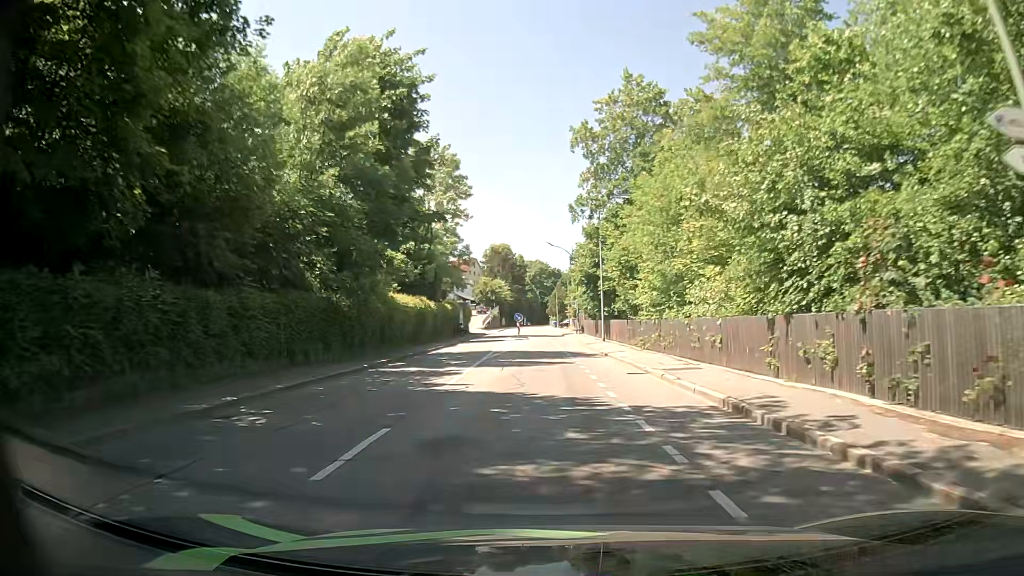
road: tertiary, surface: asphalt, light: Day
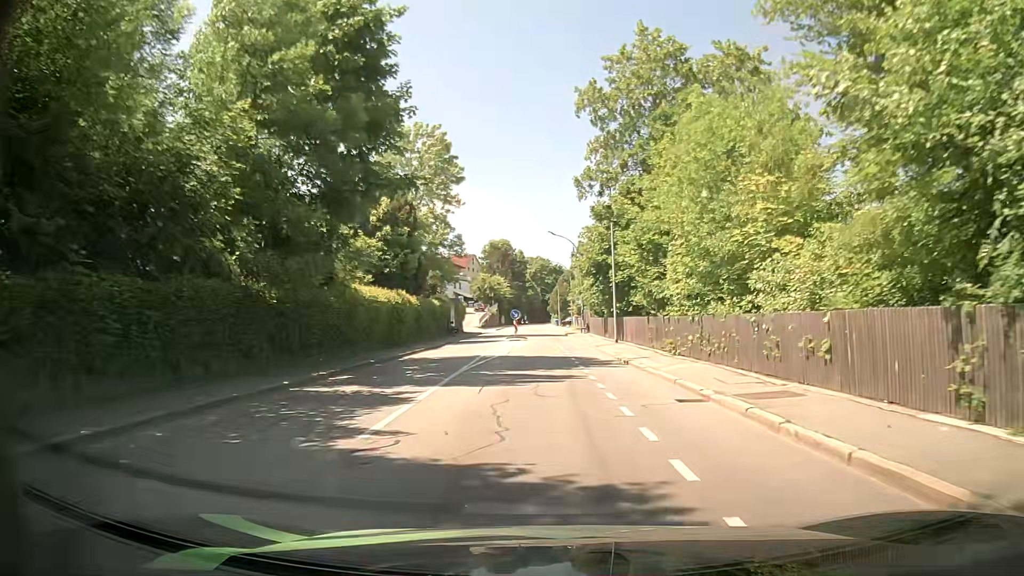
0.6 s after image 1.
(0.0, +6.8) m; 0°
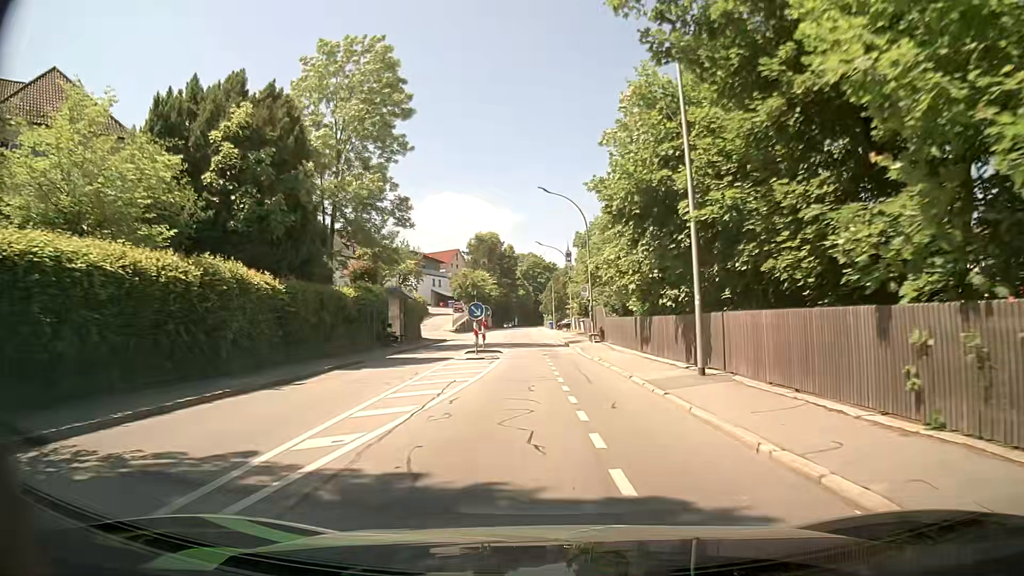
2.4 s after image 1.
(0.0, +20.5) m; 0°
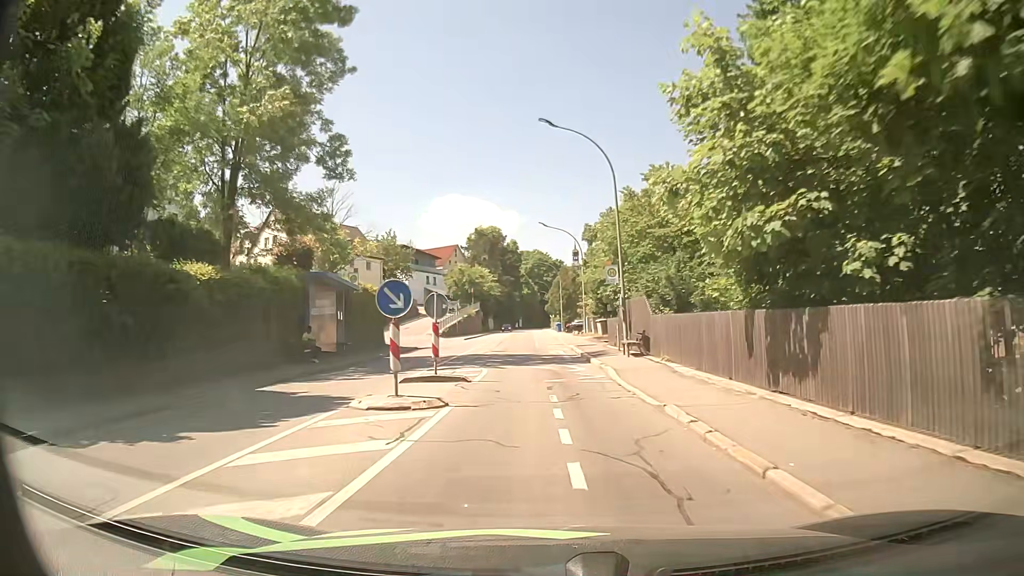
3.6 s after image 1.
(0.0, +13.7) m; 0°
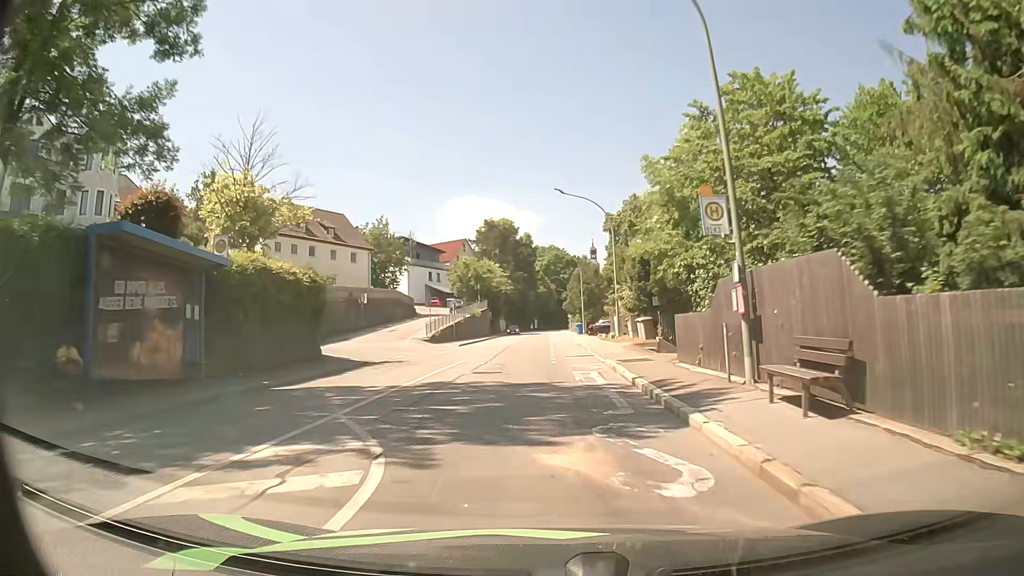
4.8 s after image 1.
(-0.3, +13.7) m; -3°
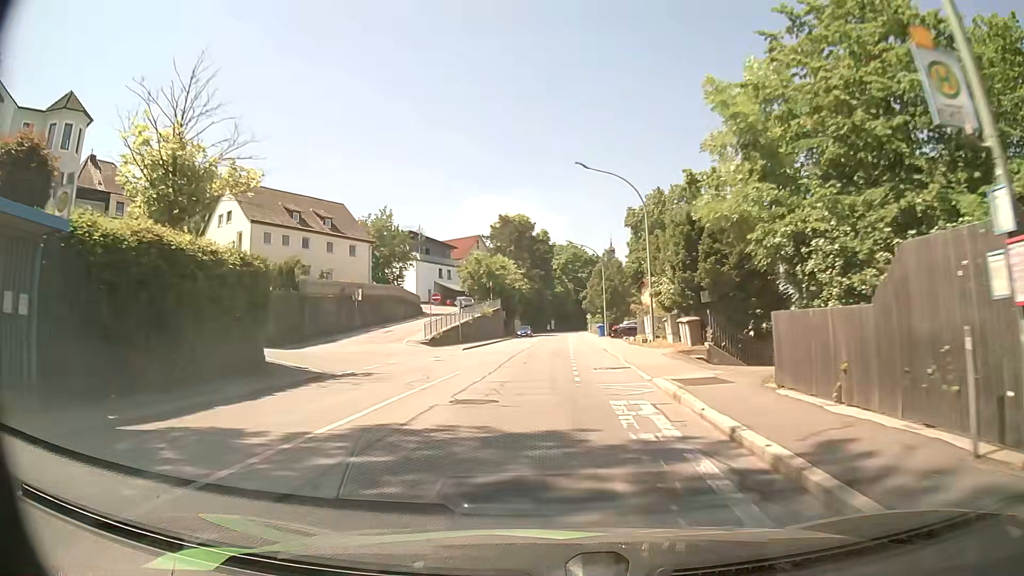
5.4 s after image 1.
(0.0, +6.9) m; -1°
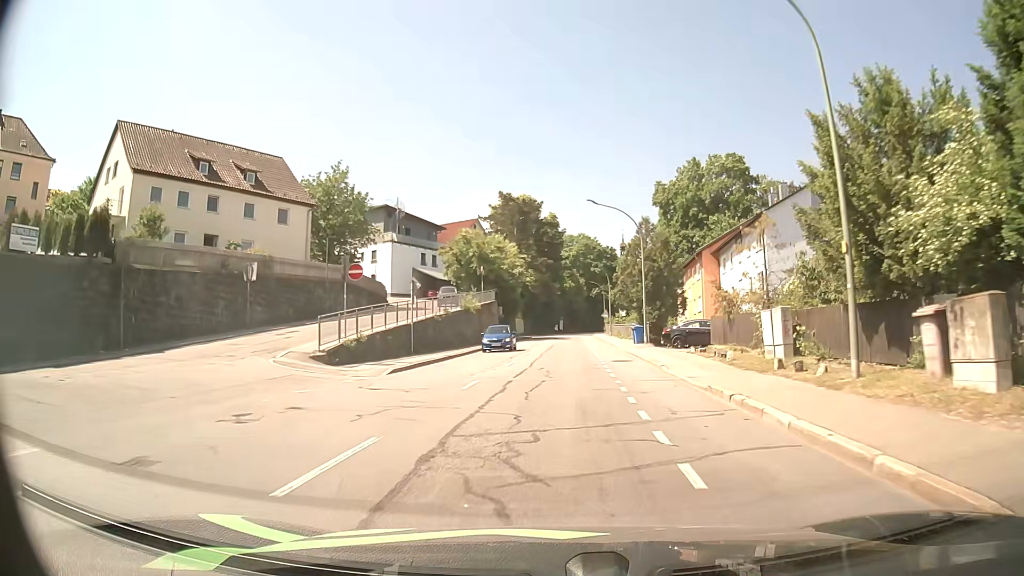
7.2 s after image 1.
(-0.3, +20.7) m; 0°
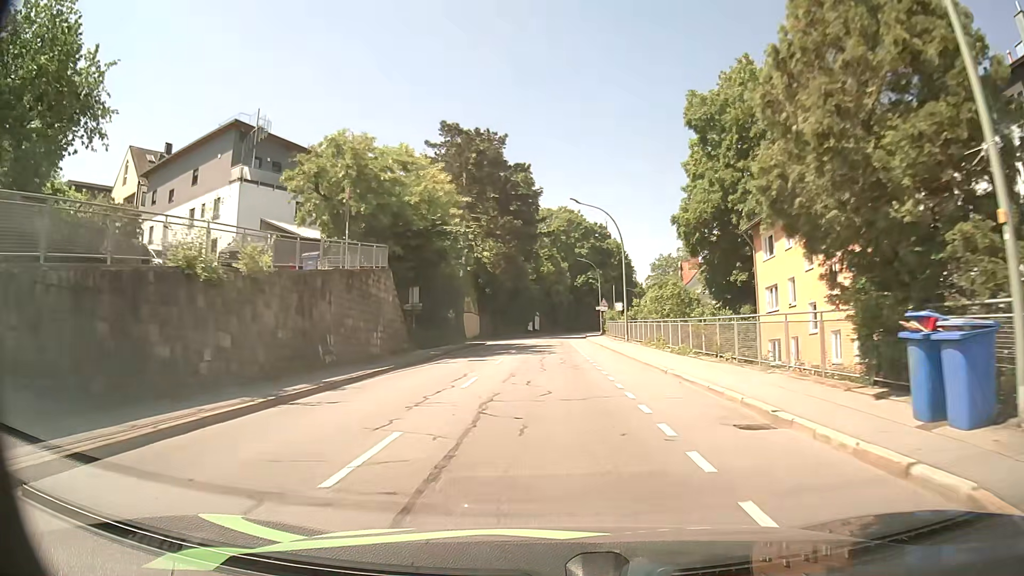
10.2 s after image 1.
(+0.9, +35.6) m; +2°
